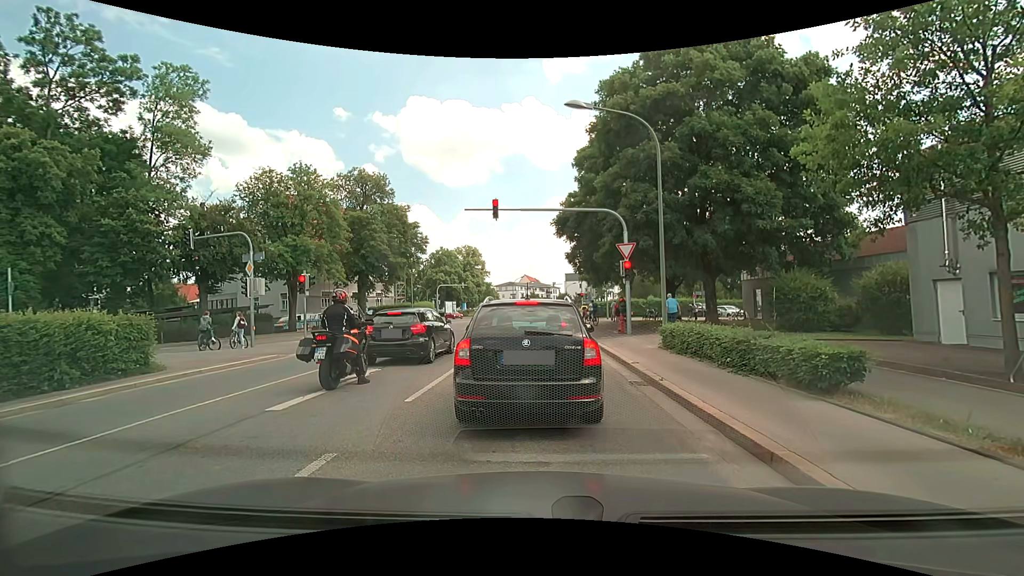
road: secondary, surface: asphalt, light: Day
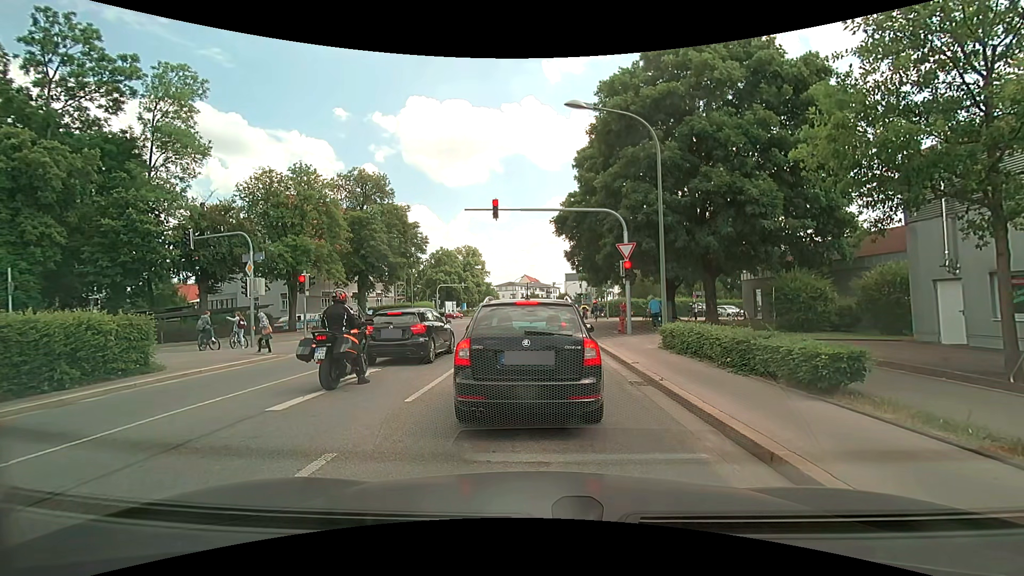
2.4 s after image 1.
(0.0, 0.0) m; 0°
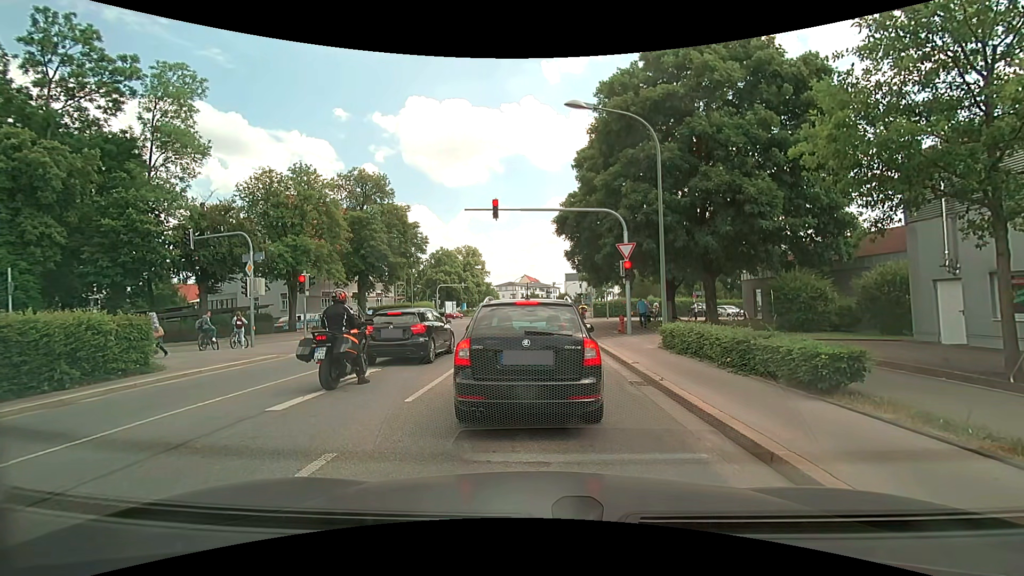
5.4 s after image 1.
(0.0, 0.0) m; 0°
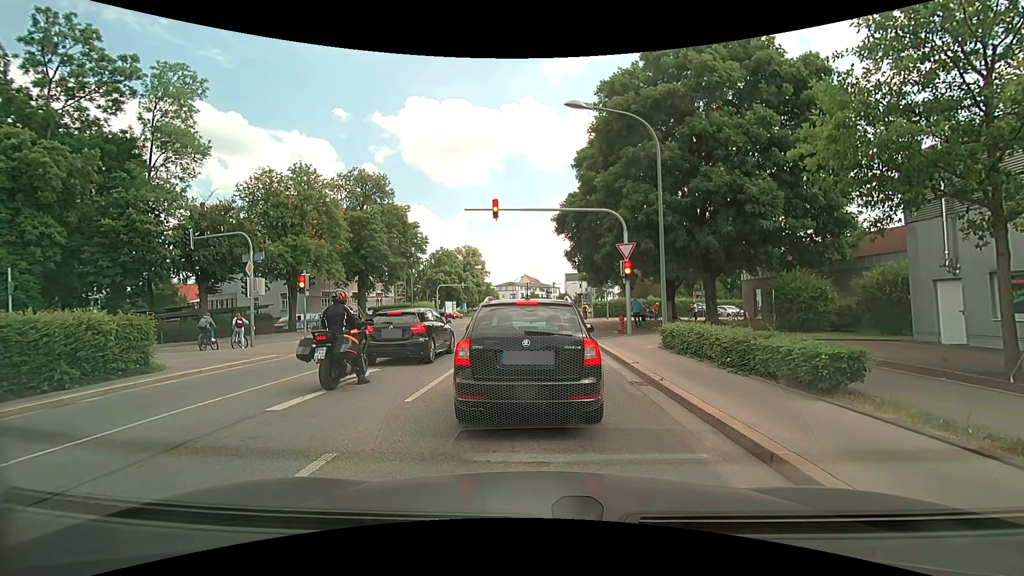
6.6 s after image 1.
(0.0, 0.0) m; 0°
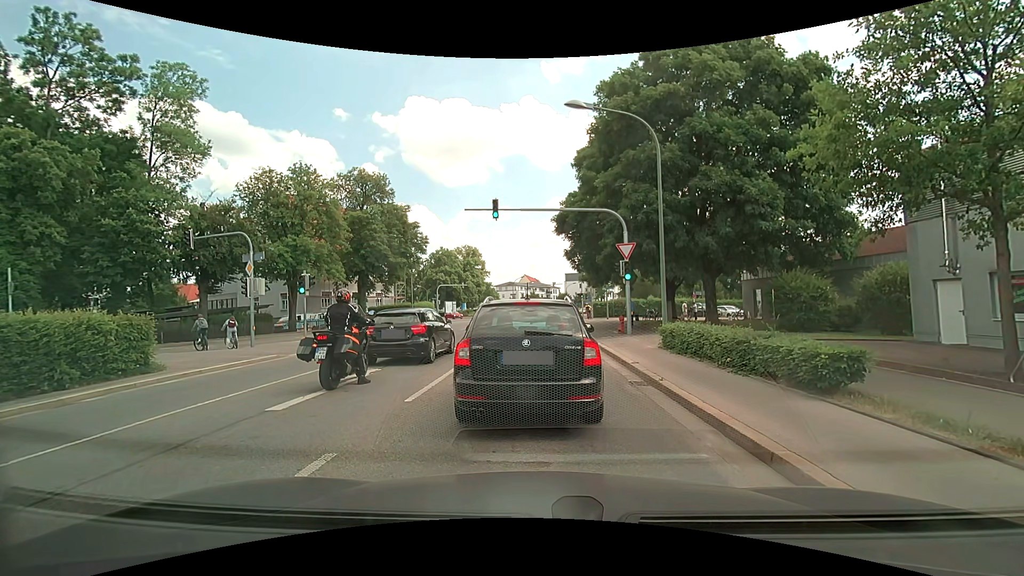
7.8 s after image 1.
(0.0, 0.0) m; 0°
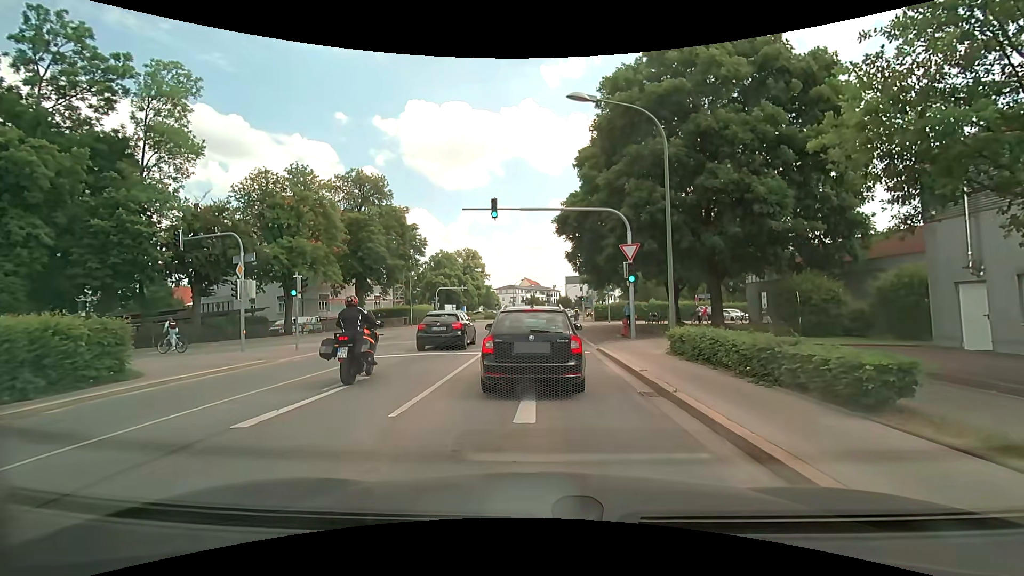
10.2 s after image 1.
(0.0, +0.8) m; 0°
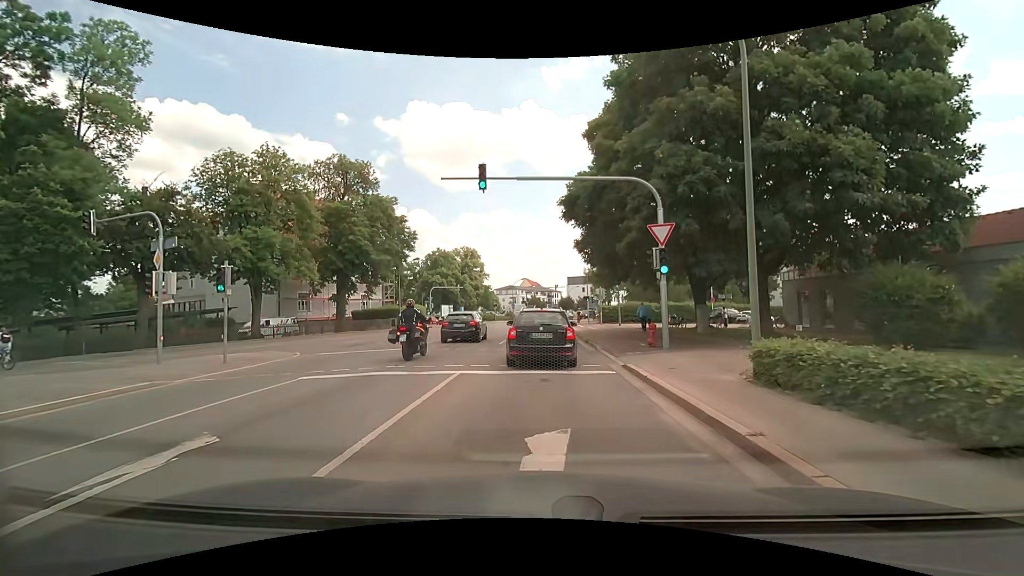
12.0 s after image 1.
(-0.1, +5.5) m; -2°
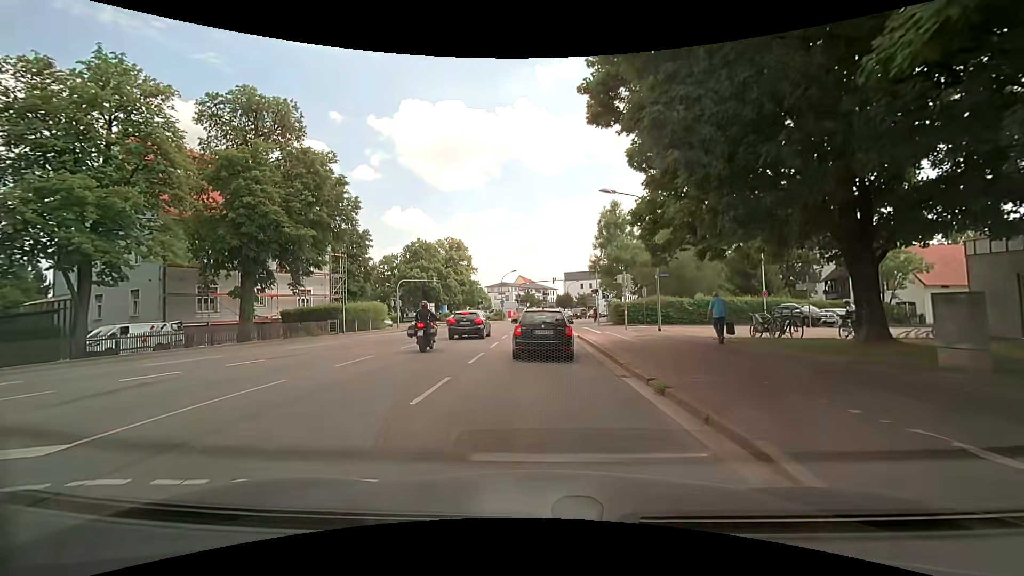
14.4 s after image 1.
(+0.3, +14.7) m; +1°
